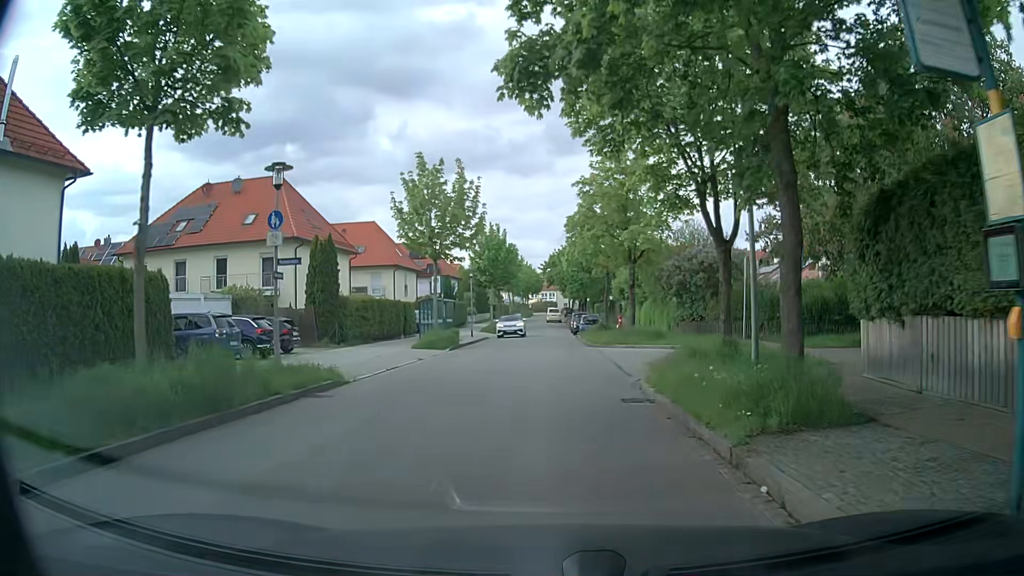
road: residential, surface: asphalt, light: Day
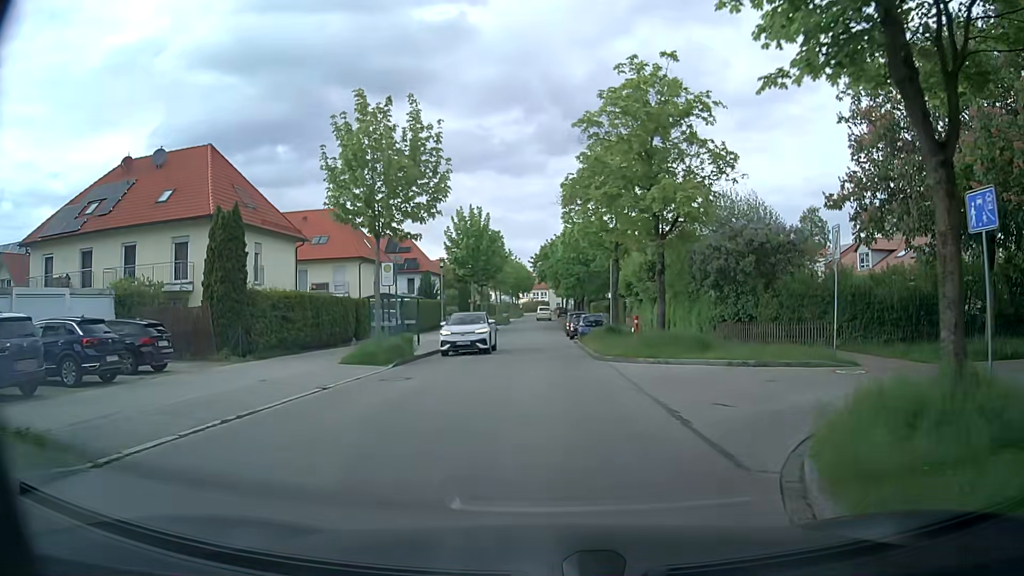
(-0.1, +9.5) m; -1°
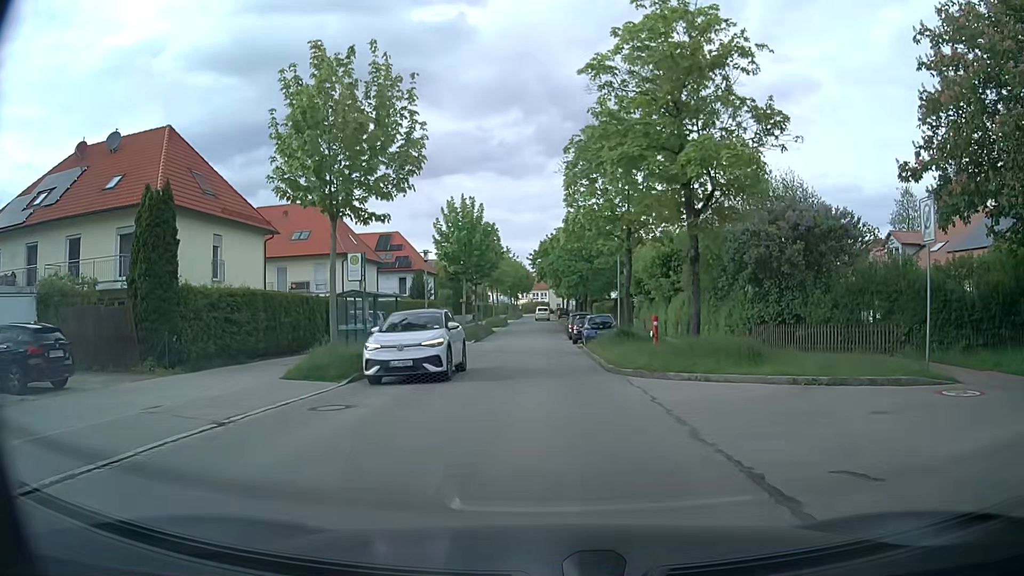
(+0.1, +4.7) m; +1°
(0, +10) (0, +20) (0, +30) (0, +40) (0, +50) (0, +60) (+1, +70) (+1, +80) (+1, +90) (+1, +100) m
